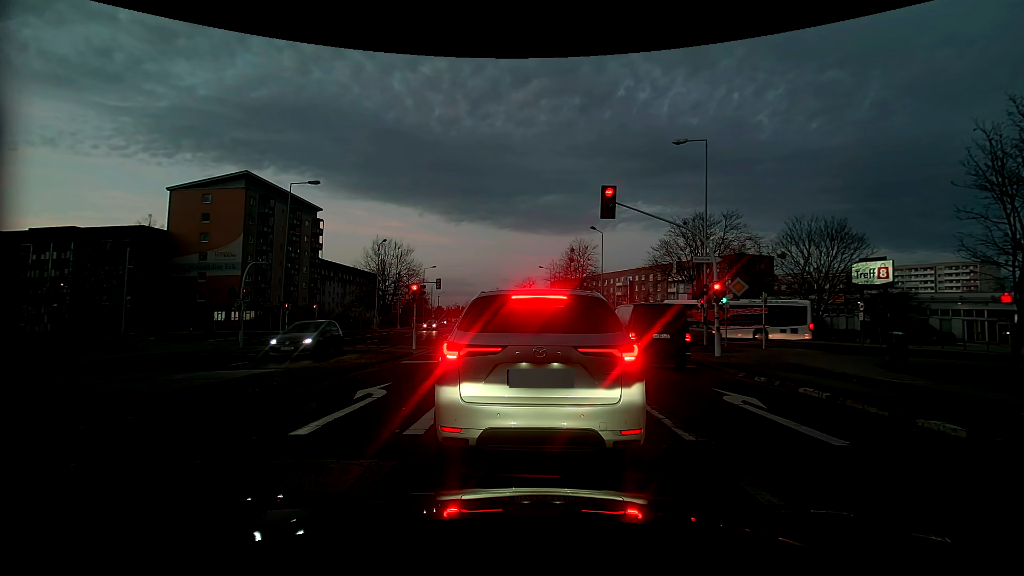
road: tertiary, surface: concrete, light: Dusk
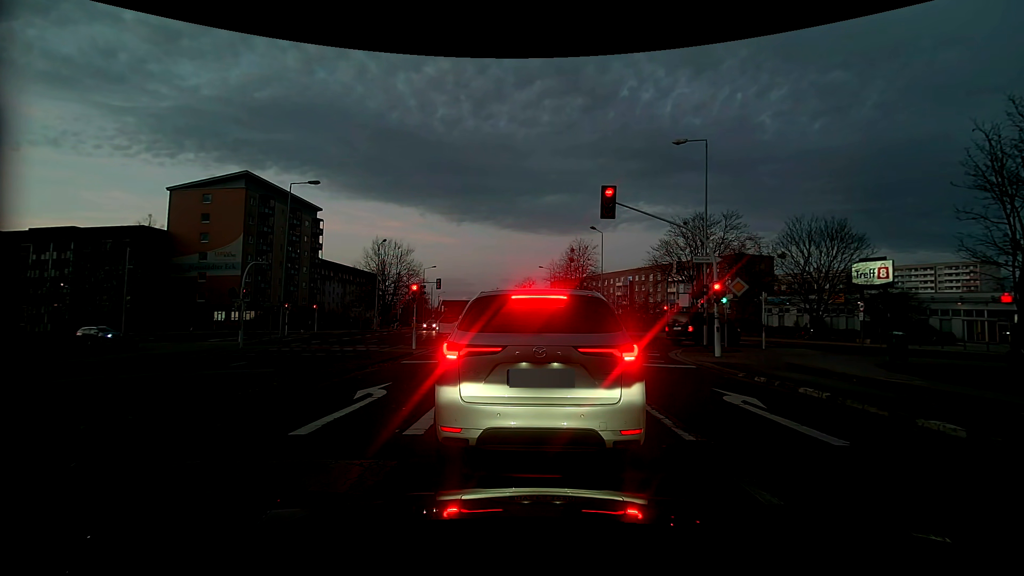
(0.0, 0.0) m; 0°
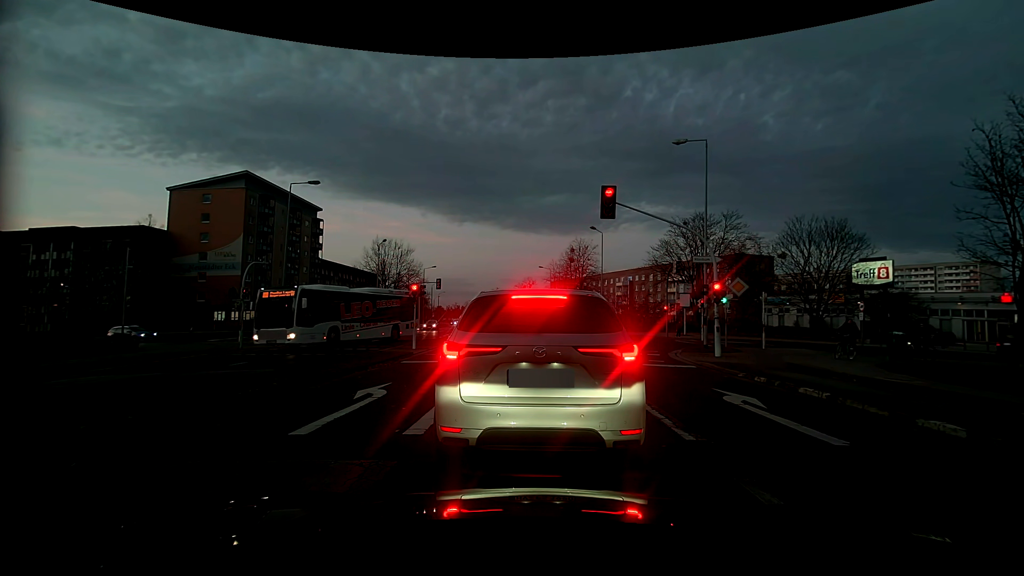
(0.0, 0.0) m; 0°
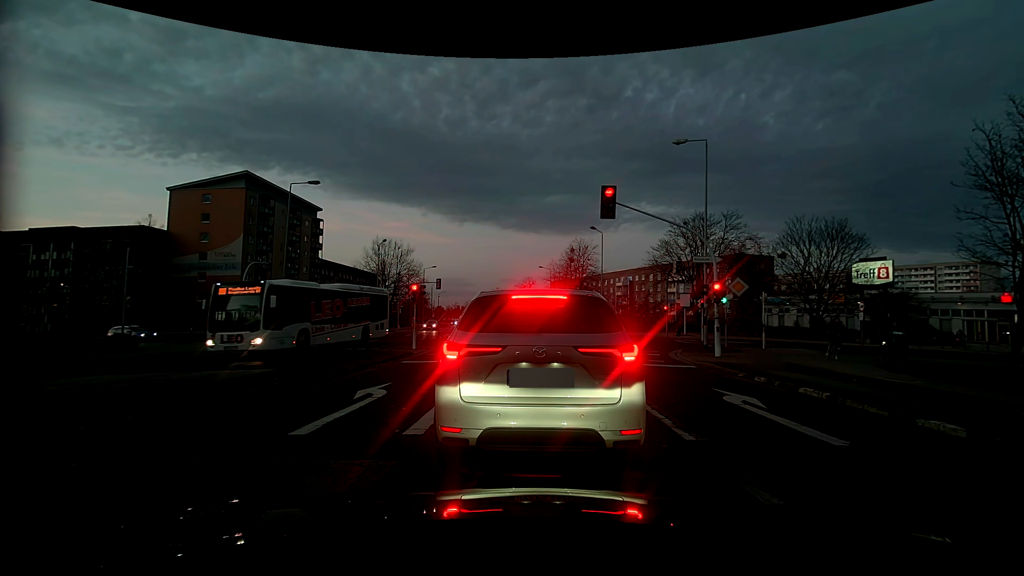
(0.0, 0.0) m; 0°
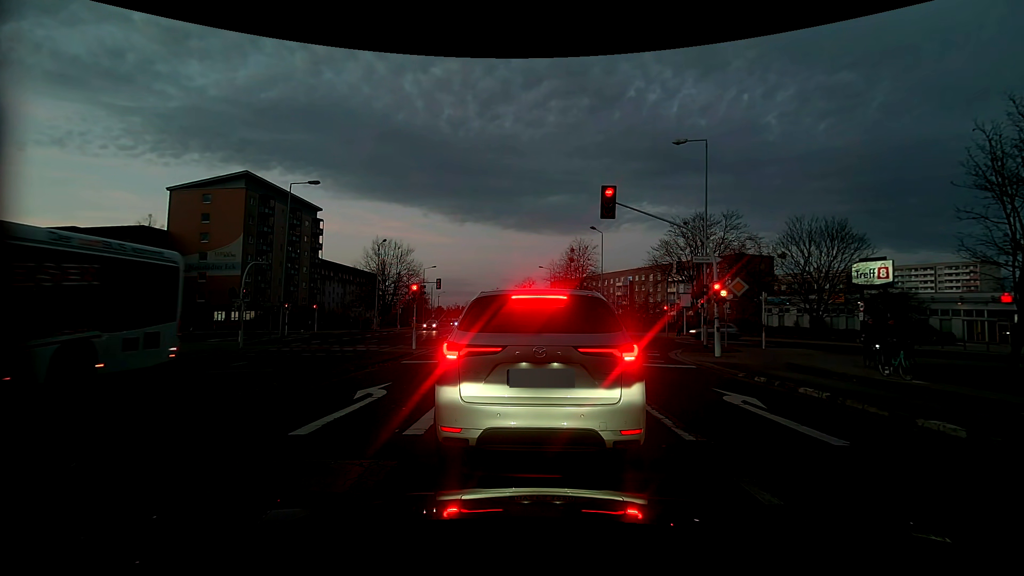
(0.0, 0.0) m; 0°
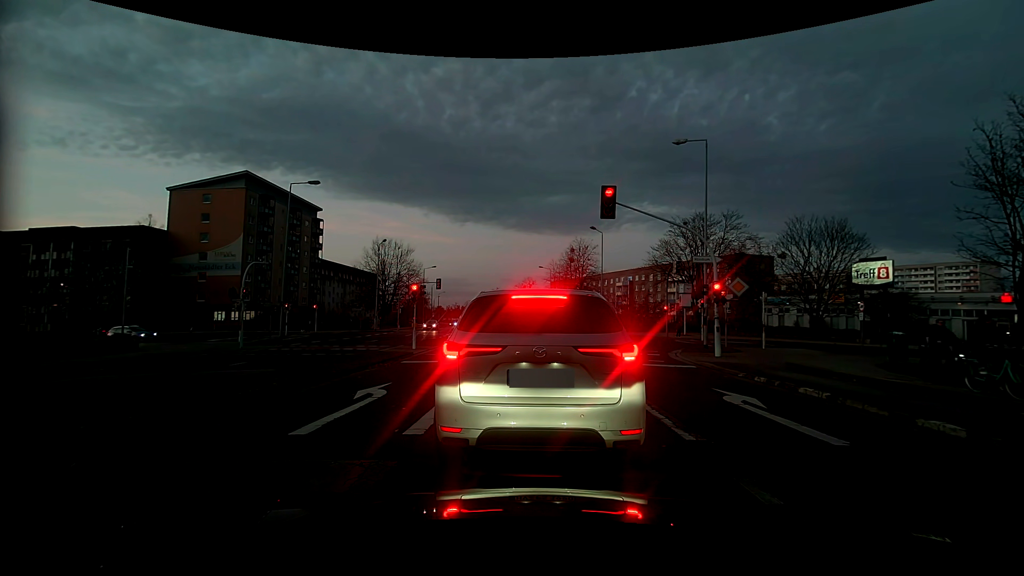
(0.0, 0.0) m; 0°
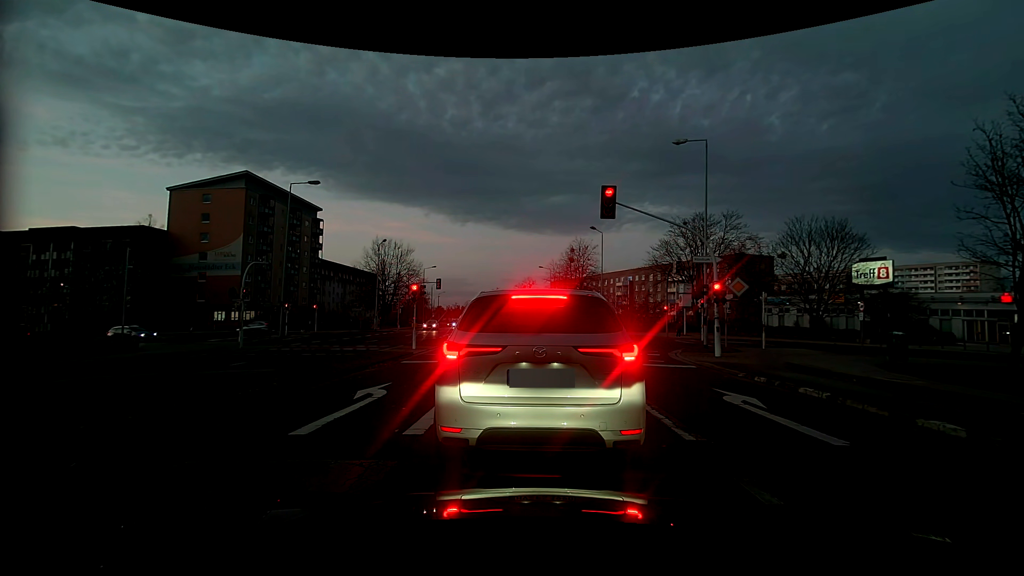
(0.0, 0.0) m; 0°
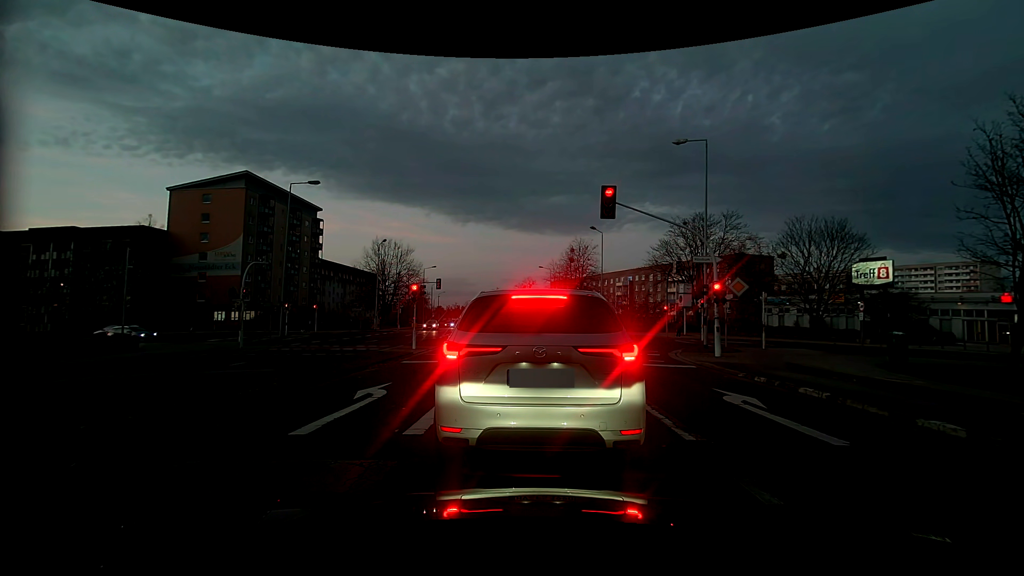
(0.0, 0.0) m; 0°
(0, +10) (0, +20) (-1, +30) (-1, +40) (-2, +50) (-3, +60) (-3, +70) (-4, +80) (-5, +90) (-6, +100) m
